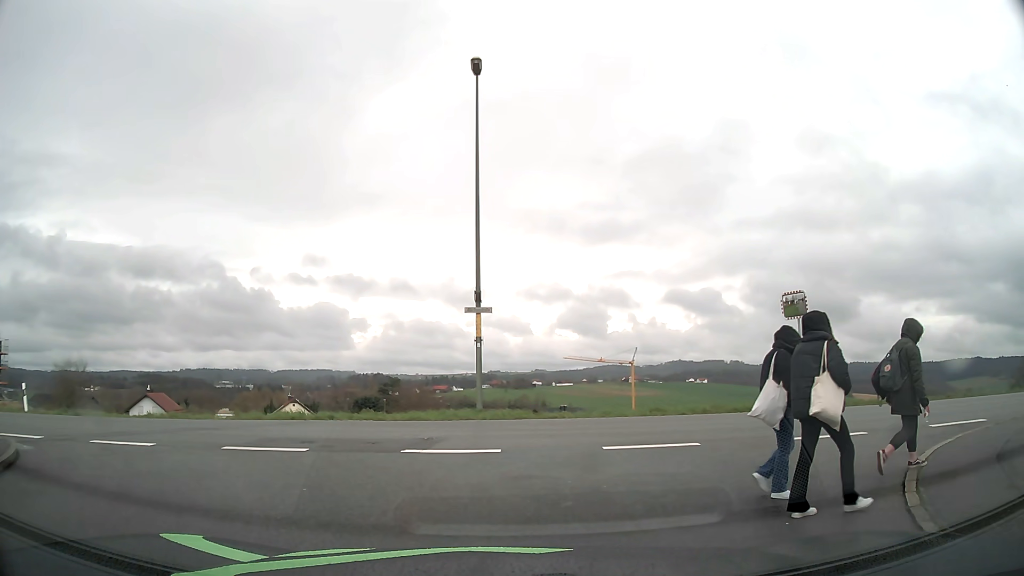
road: residential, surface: asphalt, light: Day
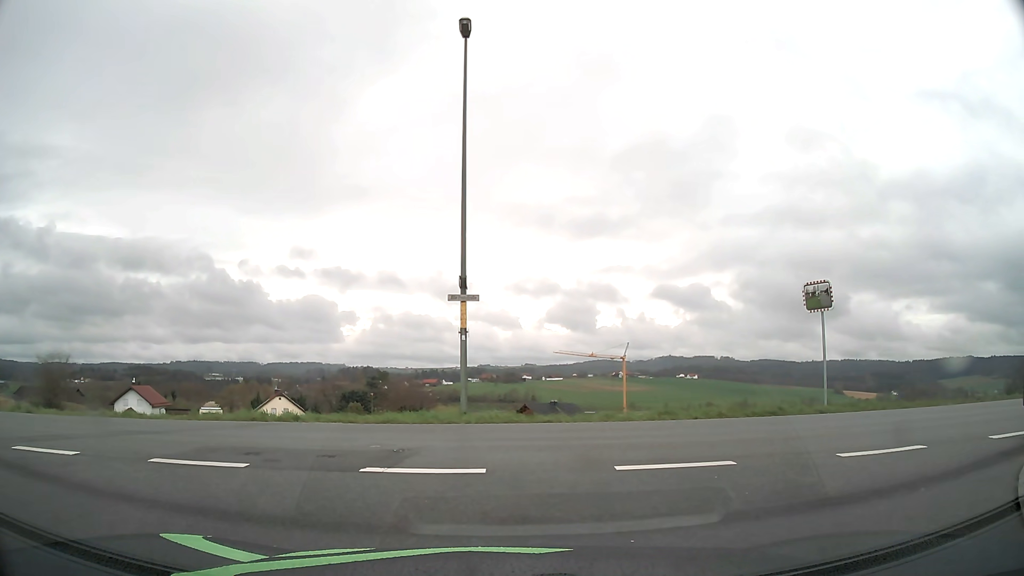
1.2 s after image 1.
(0.0, +2.2) m; +1°
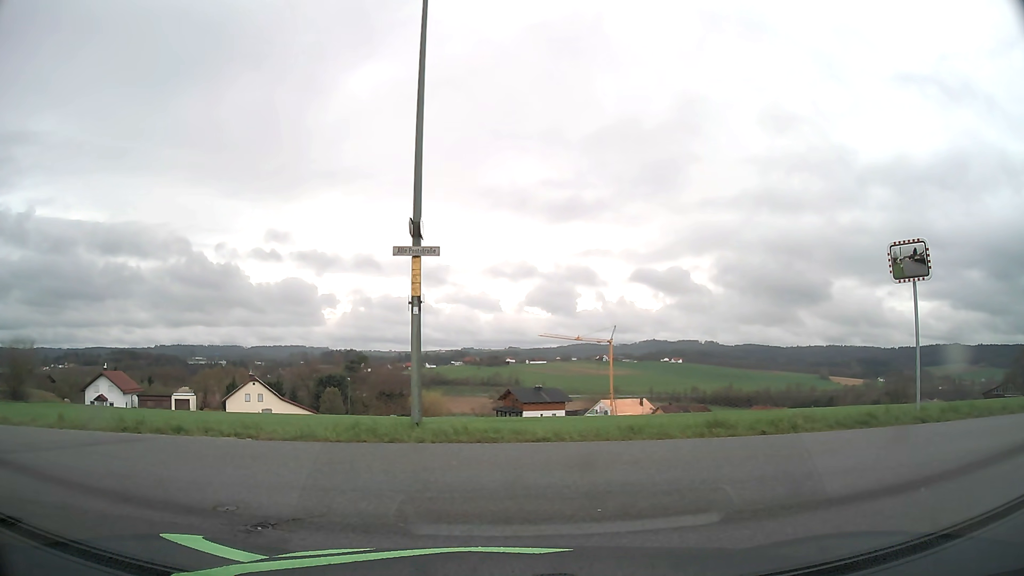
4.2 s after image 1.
(+0.1, +5.1) m; +3°
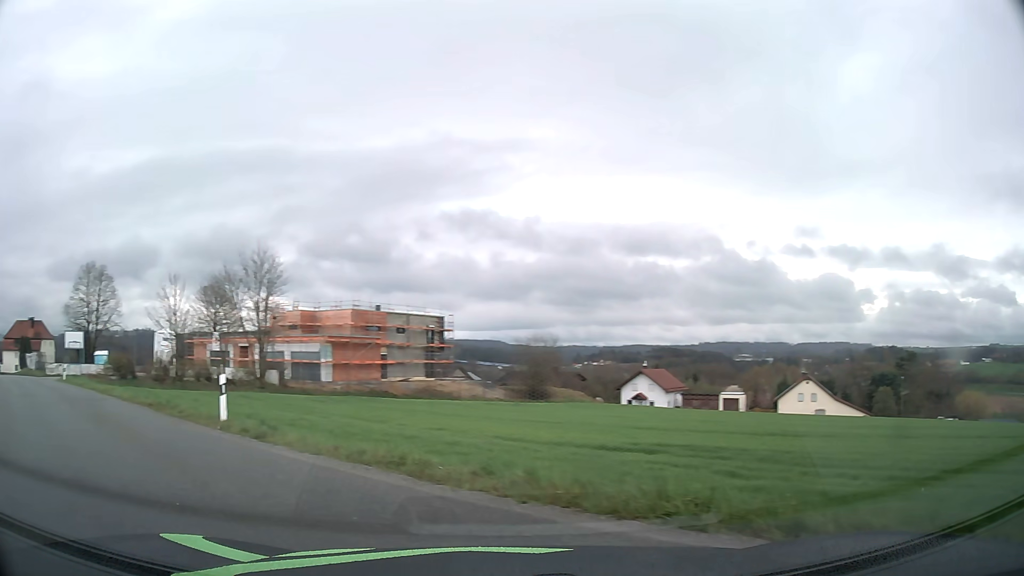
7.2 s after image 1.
(-2.2, +6.3) m; -46°
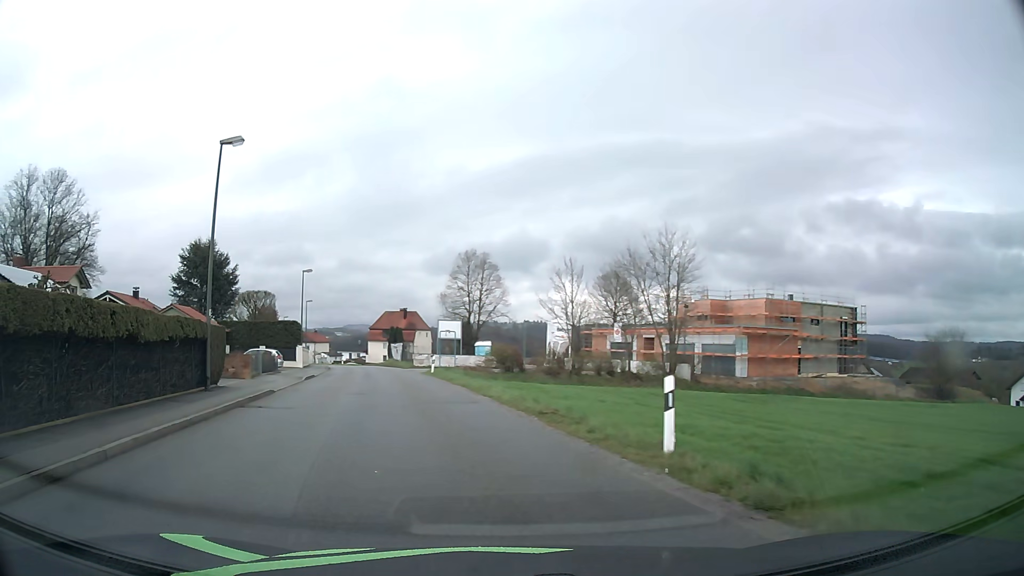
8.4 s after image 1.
(-2.1, +5.6) m; -35°
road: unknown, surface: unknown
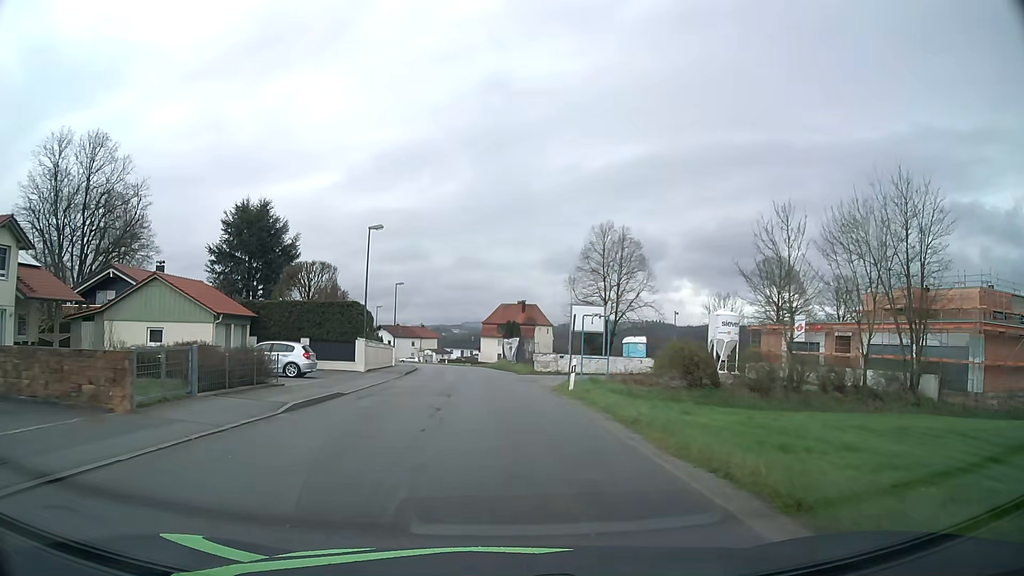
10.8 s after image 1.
(-2.4, +18.8) m; -10°
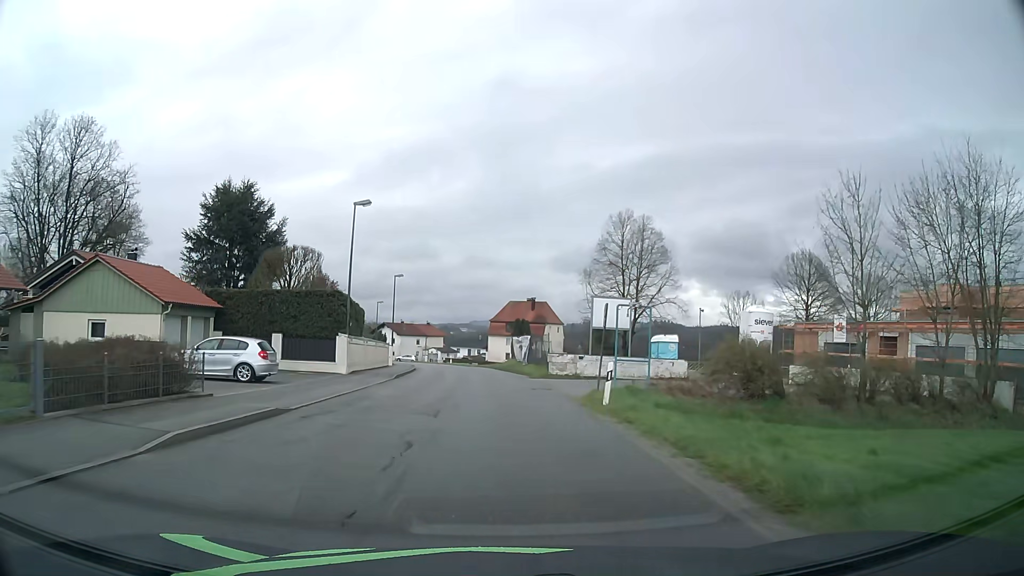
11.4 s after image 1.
(0.0, +6.0) m; 0°
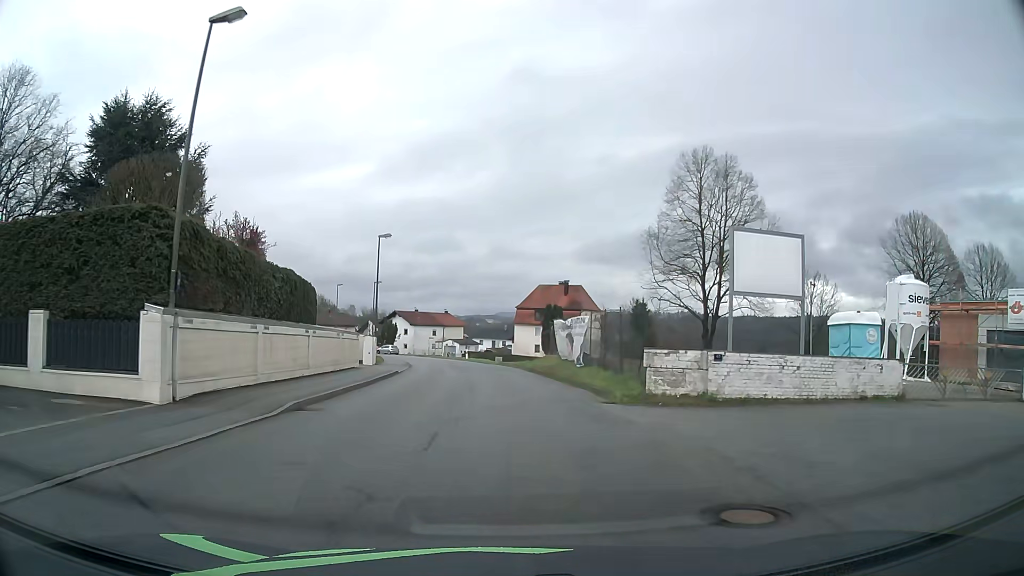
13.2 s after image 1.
(-0.4, +18.5) m; -2°
